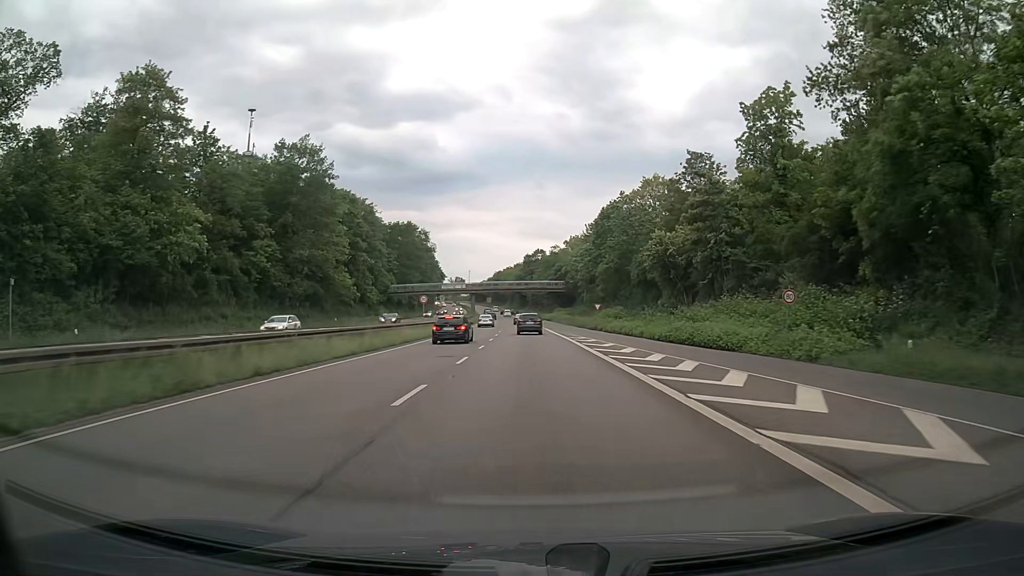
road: trunk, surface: asphalt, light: Day
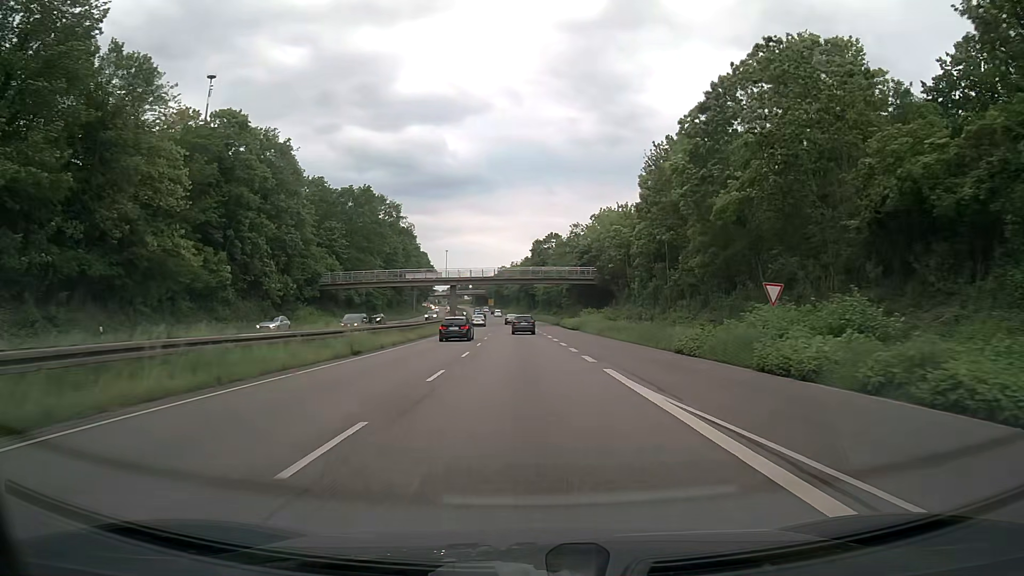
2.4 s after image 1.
(-0.3, +49.3) m; -1°
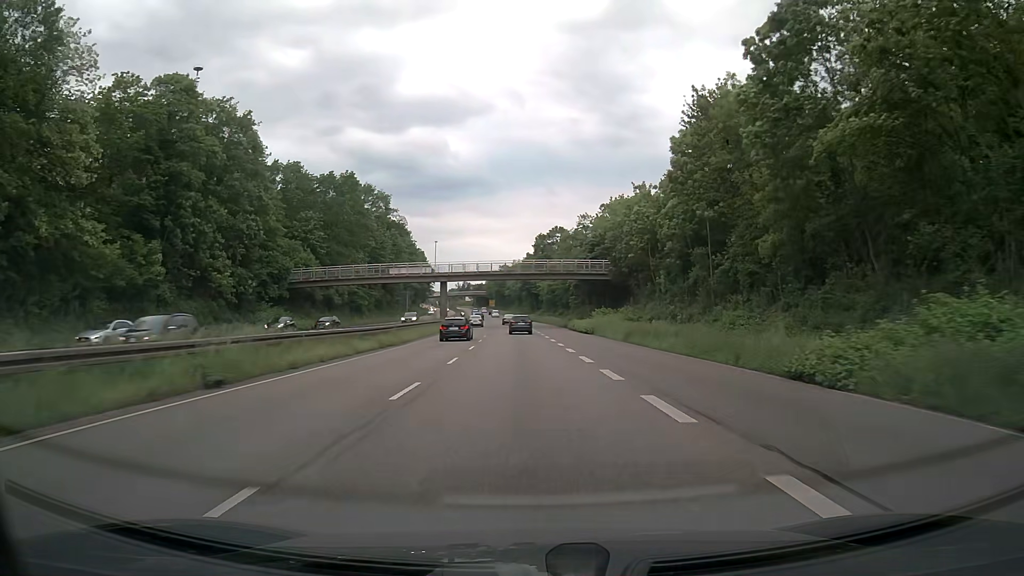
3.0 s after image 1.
(0.0, +12.5) m; 0°
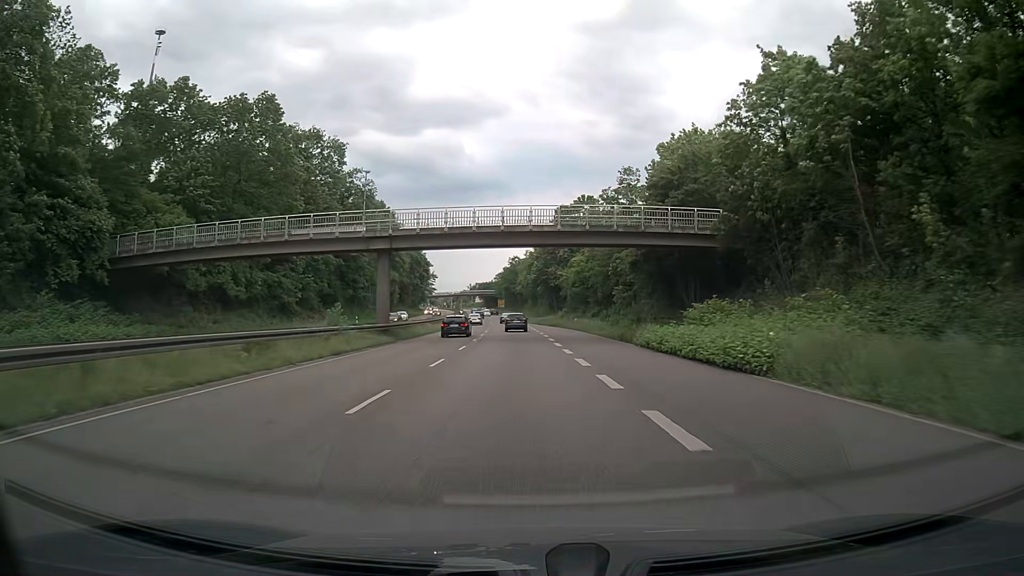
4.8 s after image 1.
(-0.3, +37.7) m; -1°
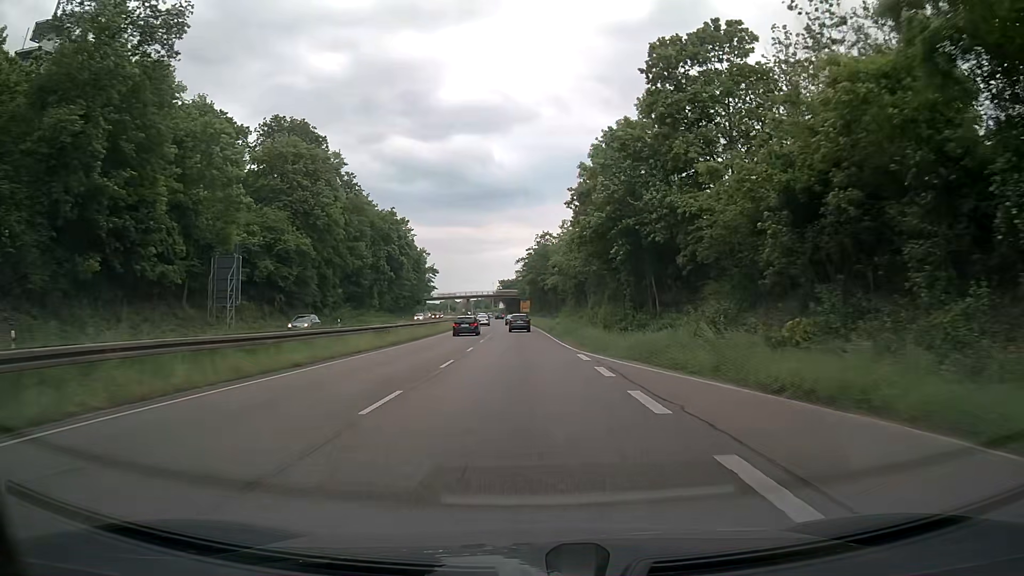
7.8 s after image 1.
(-1.6, +62.9) m; -3°
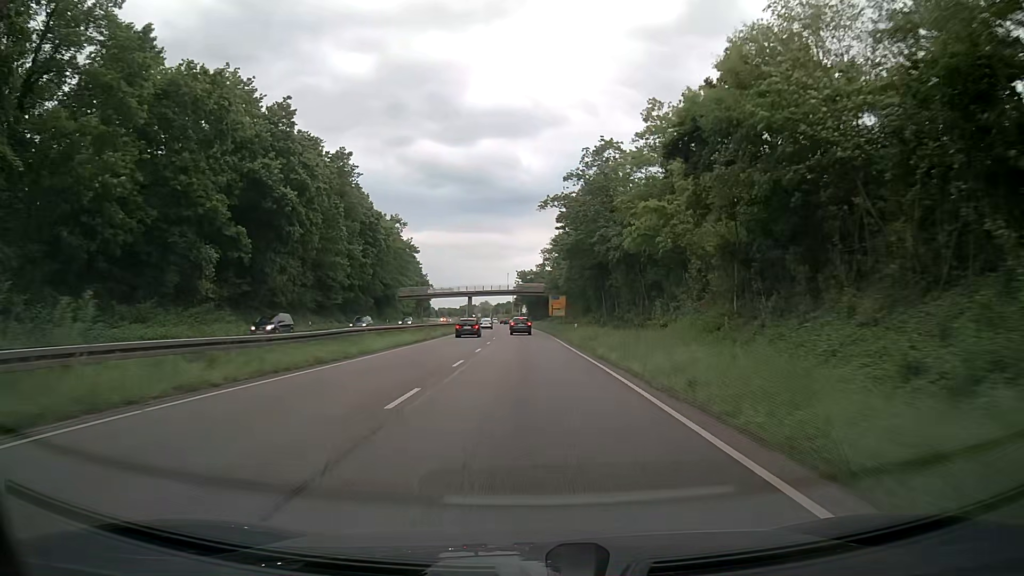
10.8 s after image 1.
(-1.1, +62.3) m; -2°
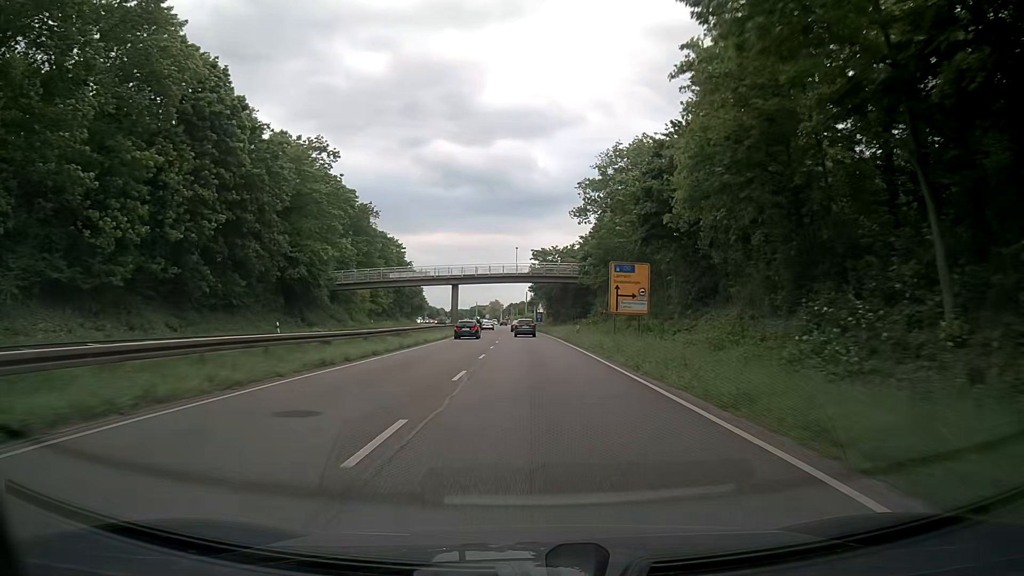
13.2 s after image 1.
(-0.8, +48.7) m; -1°
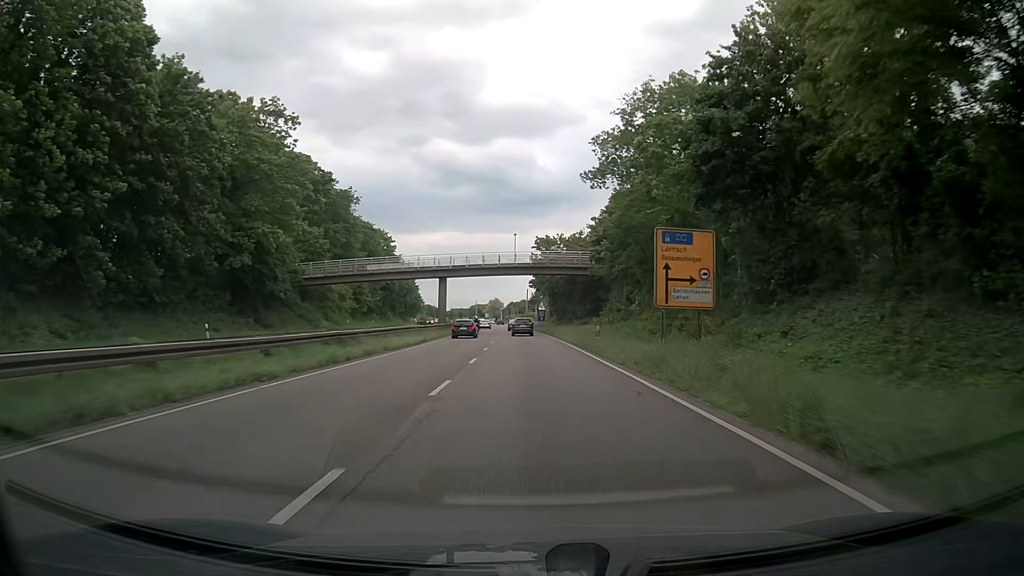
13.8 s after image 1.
(0.0, +12.0) m; 0°
